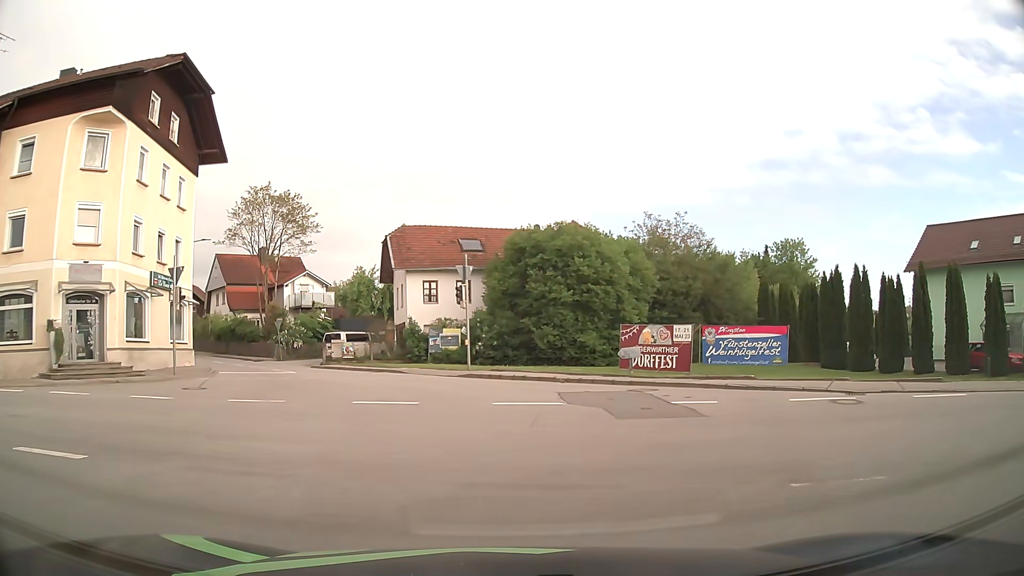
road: secondary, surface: asphalt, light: Day
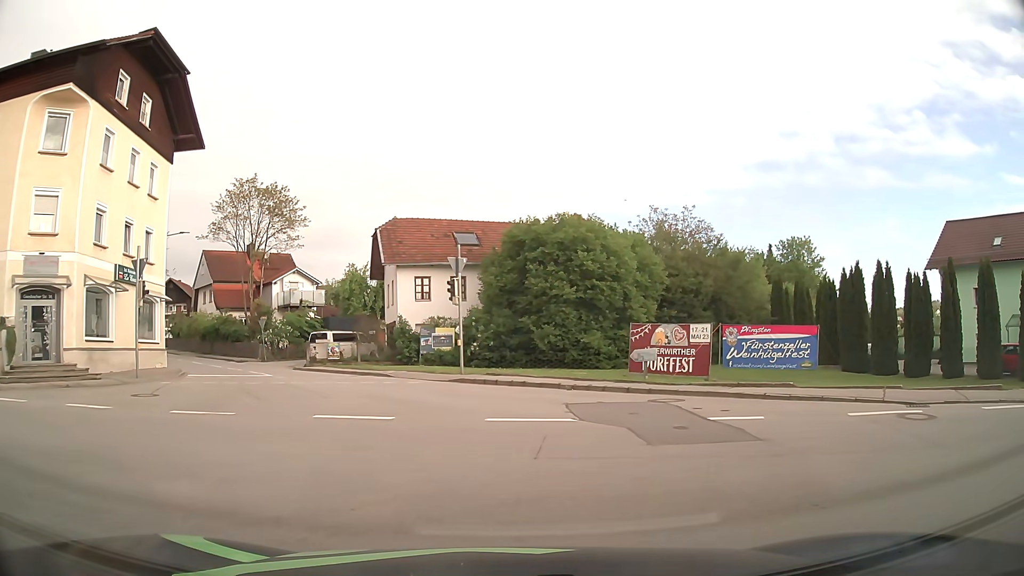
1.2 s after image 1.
(0.0, +2.6) m; 0°
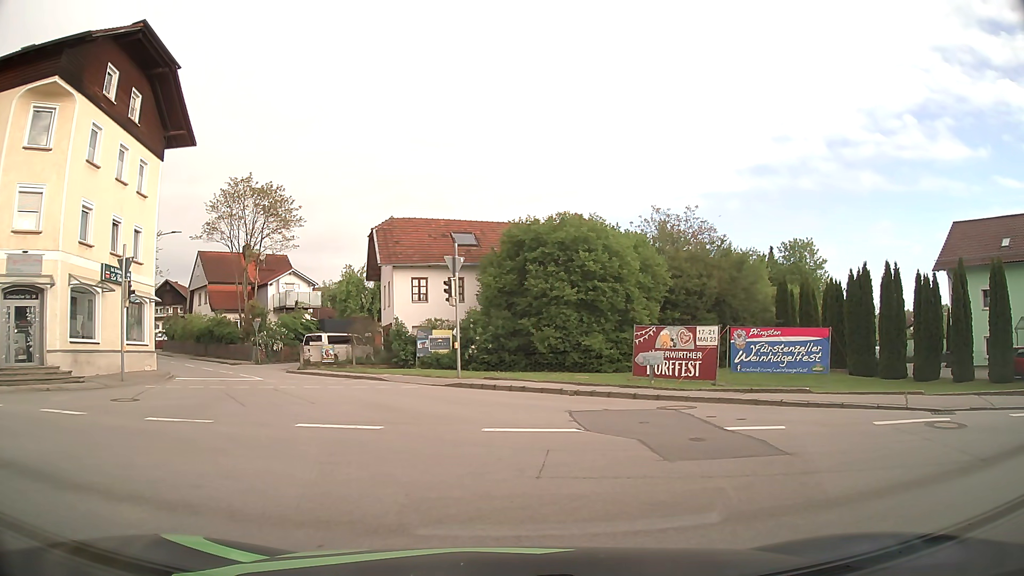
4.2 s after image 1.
(0.0, +0.9) m; 0°
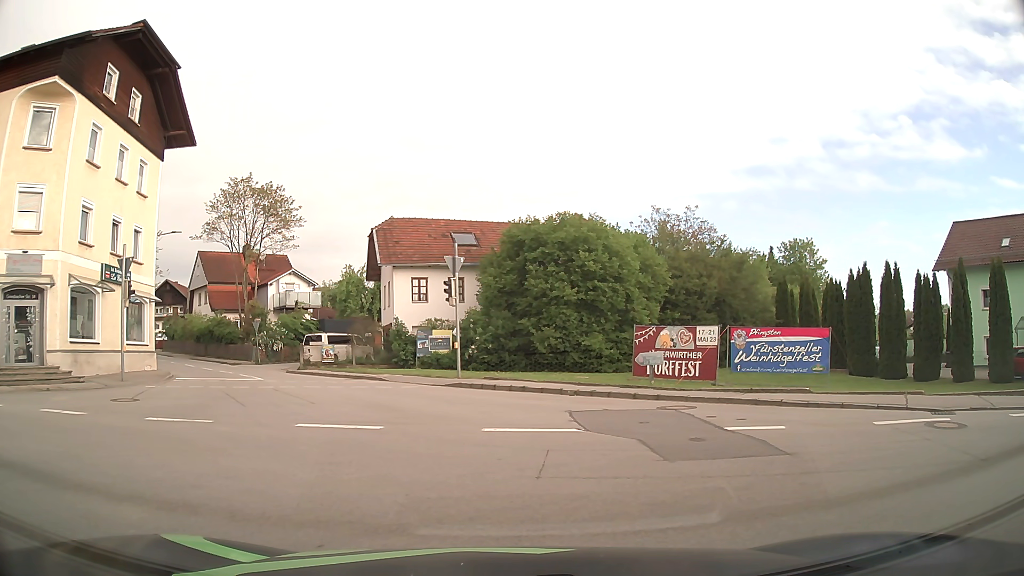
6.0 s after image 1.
(0.0, 0.0) m; 0°
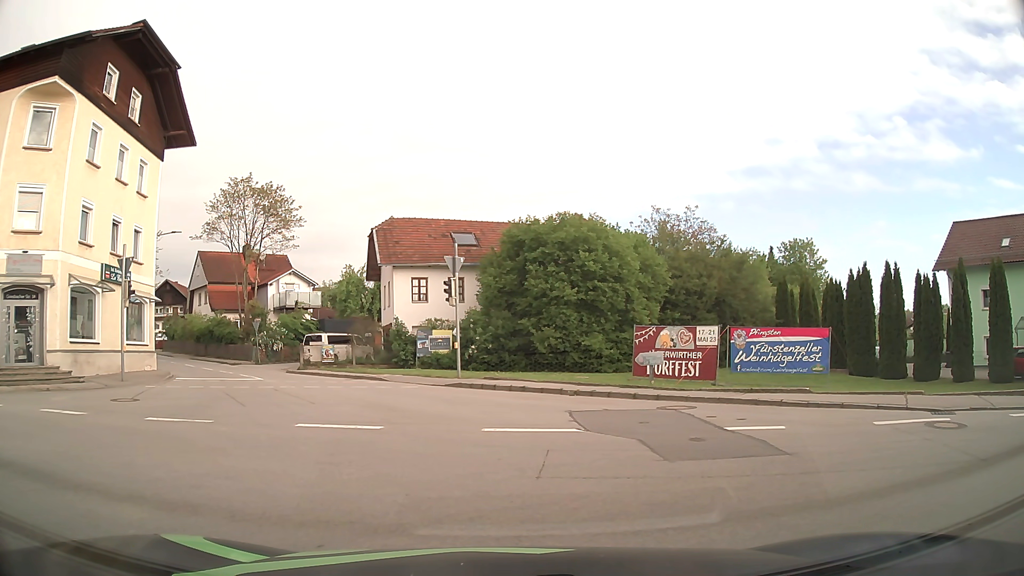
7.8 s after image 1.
(0.0, 0.0) m; 0°
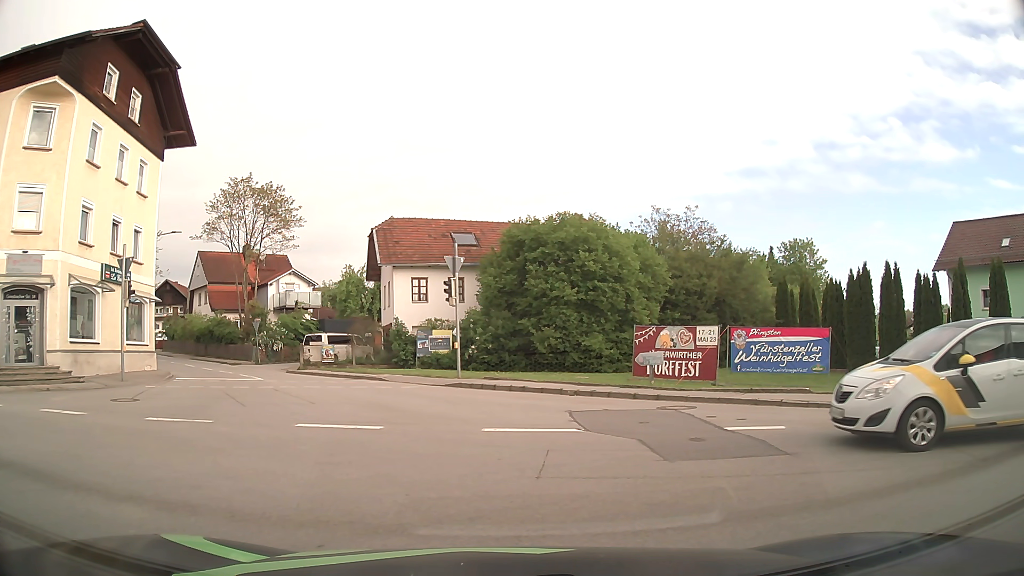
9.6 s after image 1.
(0.0, 0.0) m; 0°
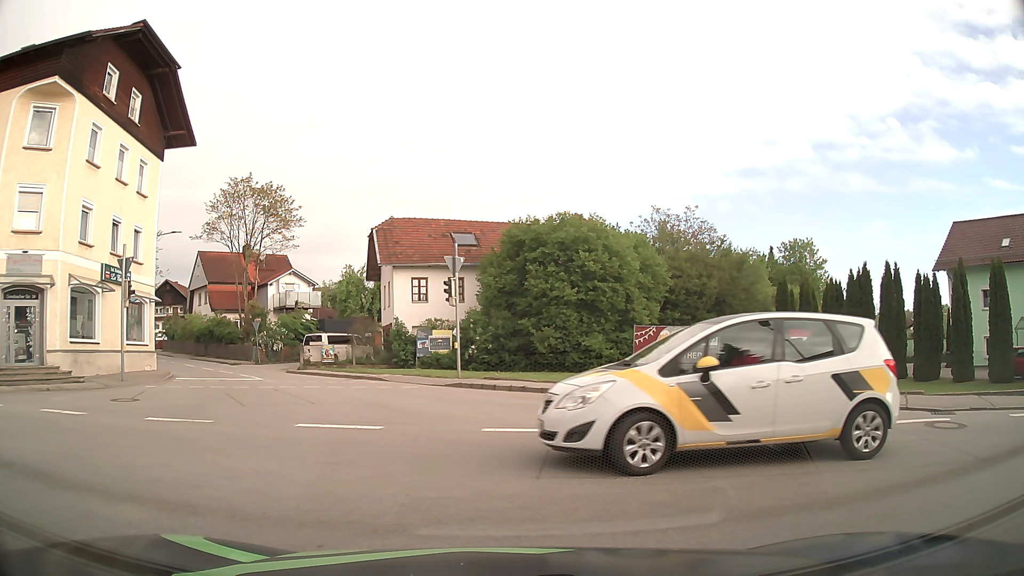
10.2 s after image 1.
(0.0, 0.0) m; 0°
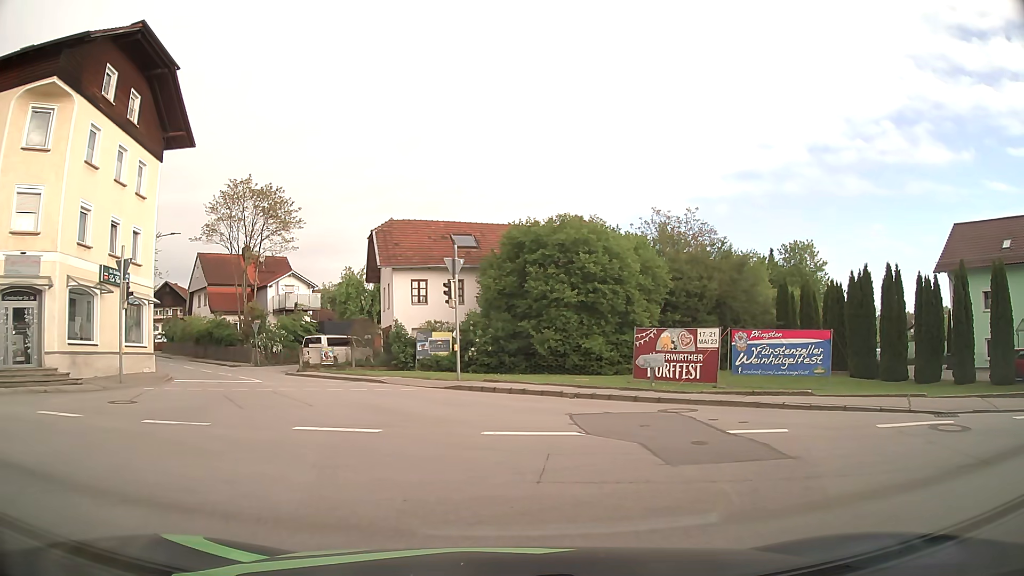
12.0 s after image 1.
(0.0, +0.1) m; 0°
(-1, +10) (-4, +19) (-9, +28) (-15, +36) (-21, +44) (-28, +51) (-35, +58) (-42, +65) (-49, +73) (-56, +80) m
